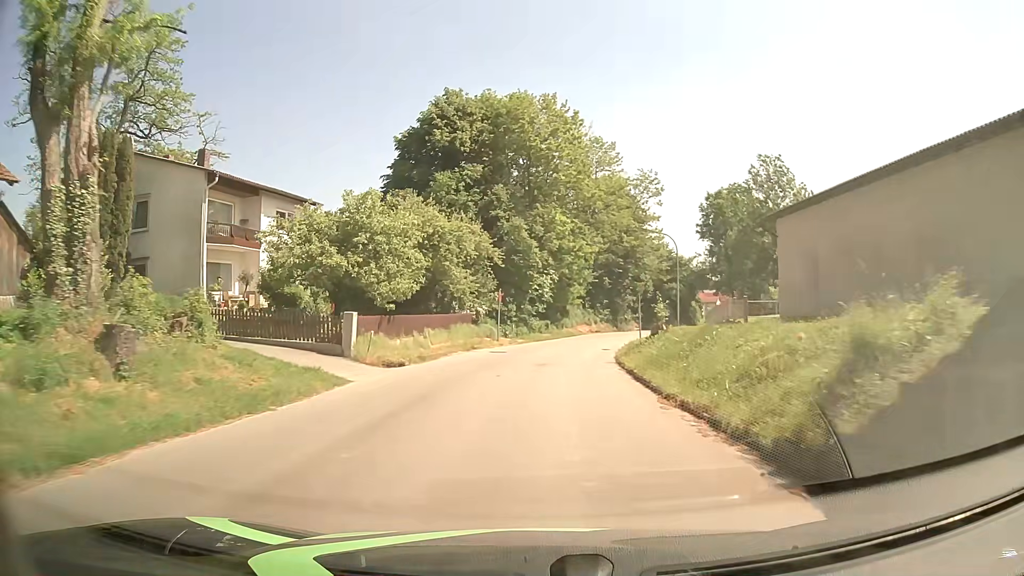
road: secondary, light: Day
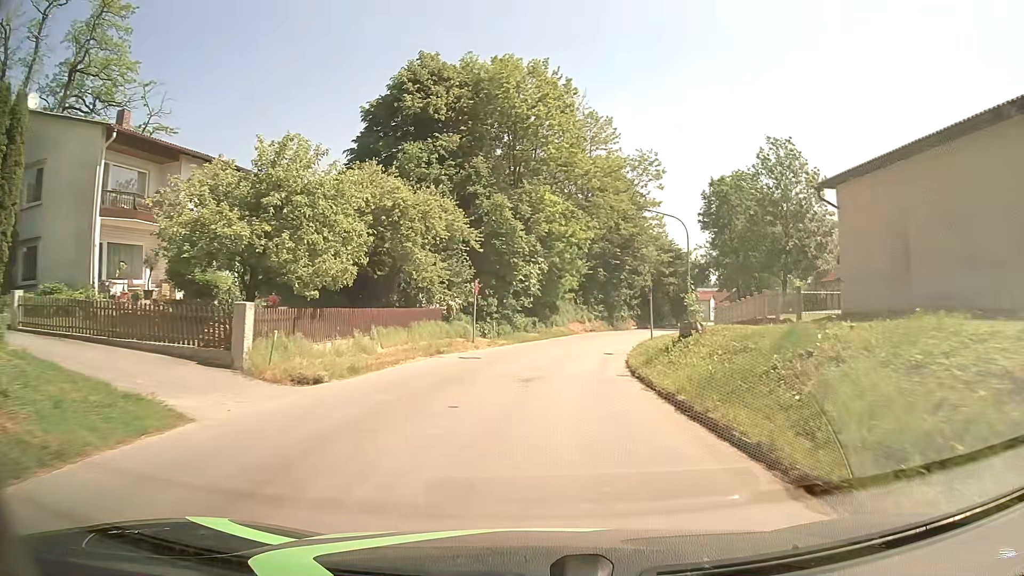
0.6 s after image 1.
(0.0, +7.1) m; +1°
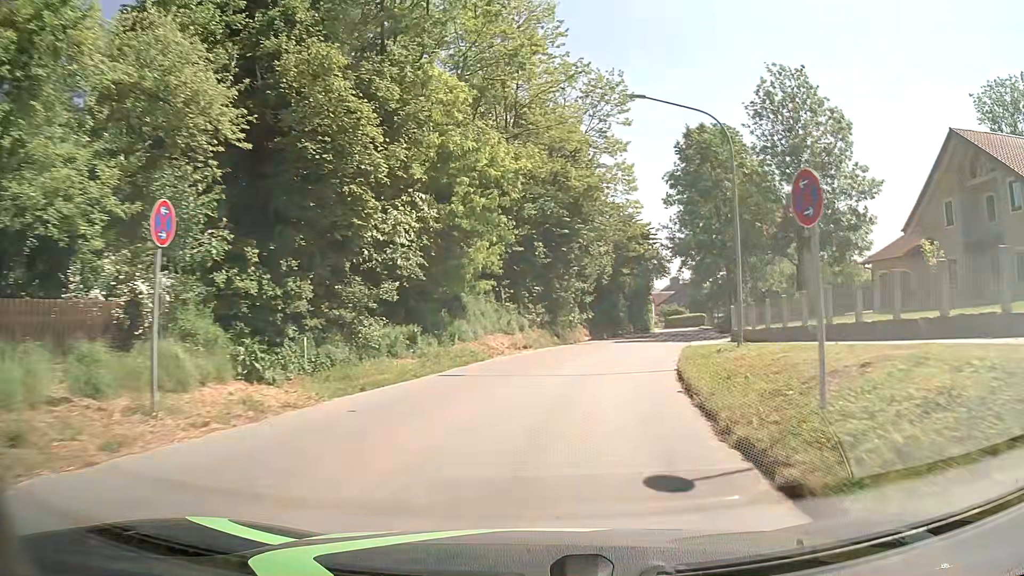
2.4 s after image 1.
(+0.9, +21.3) m; +6°
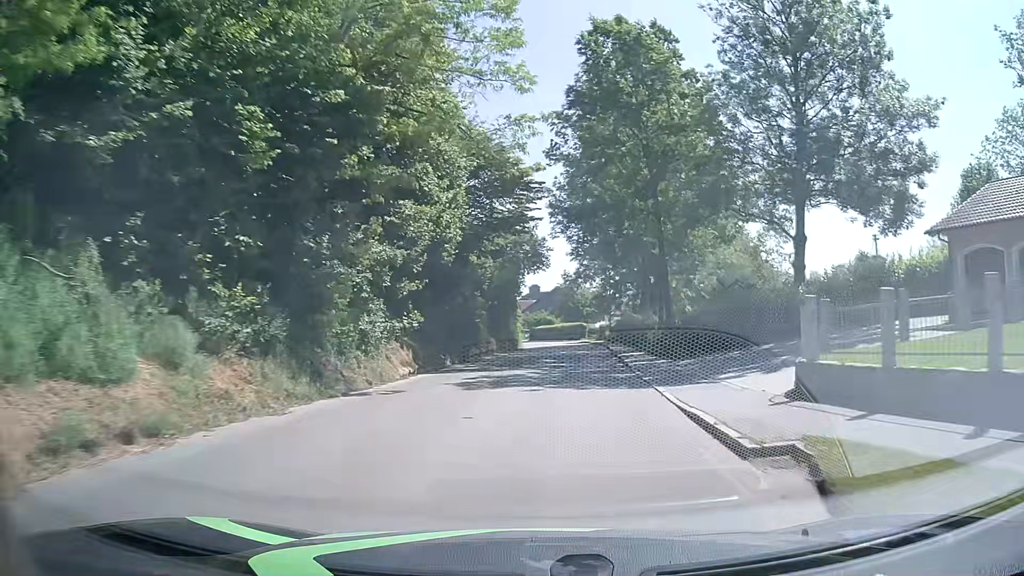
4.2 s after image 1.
(+2.4, +21.0) m; +12°
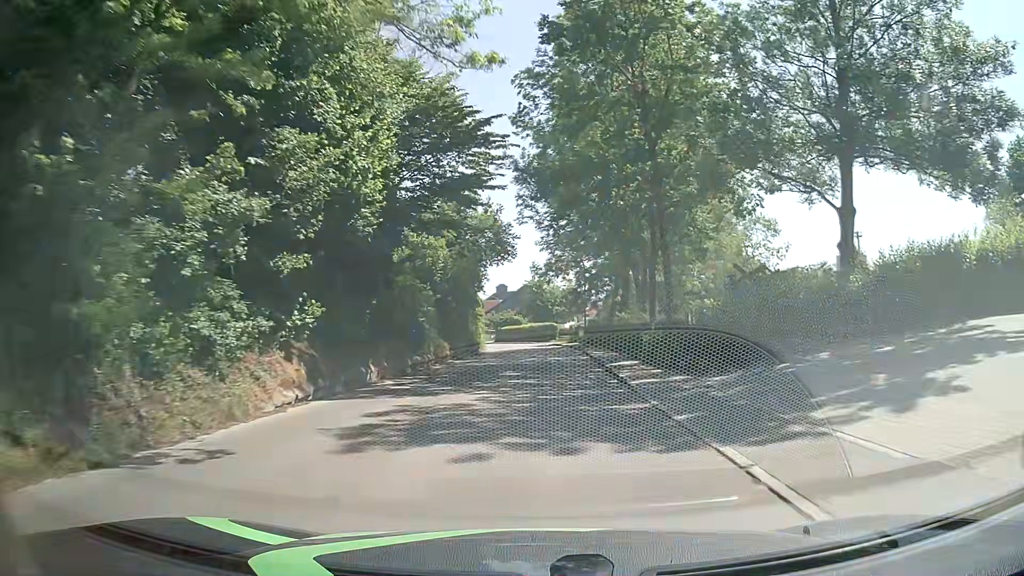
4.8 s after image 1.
(+0.2, +7.1) m; +2°
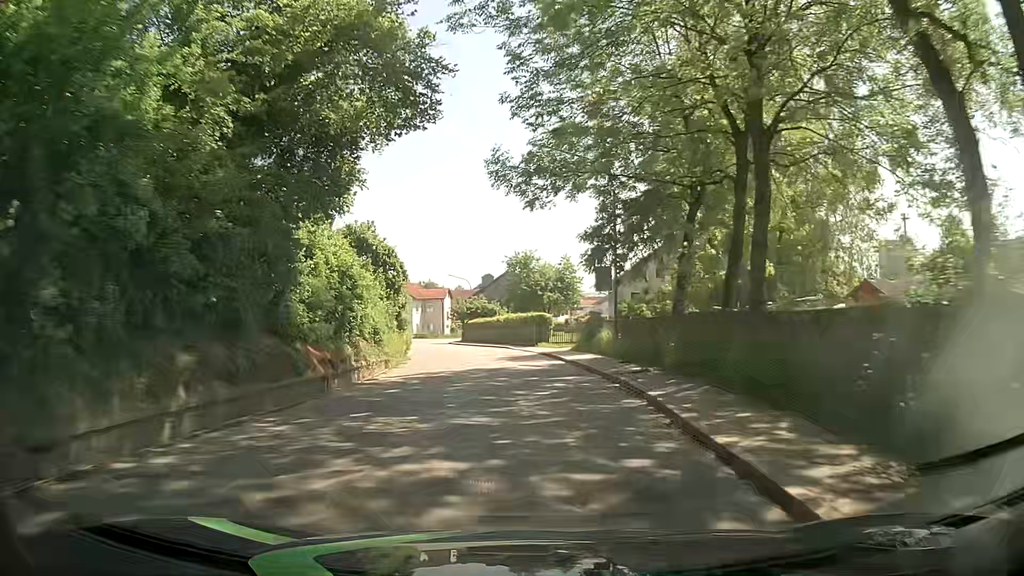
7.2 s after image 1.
(+0.8, +28.5) m; +1°
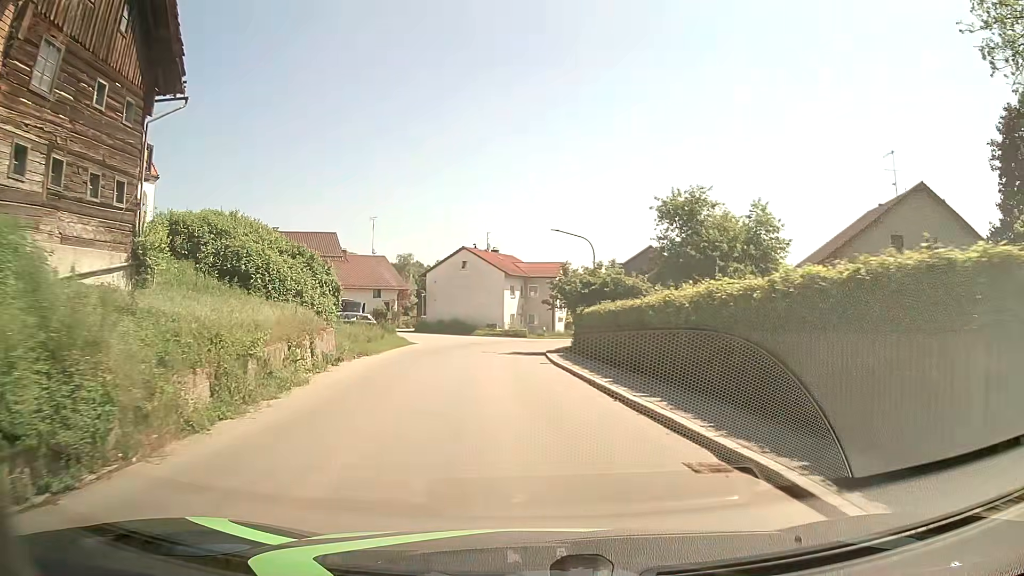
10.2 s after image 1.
(-2.2, +33.2) m; -12°
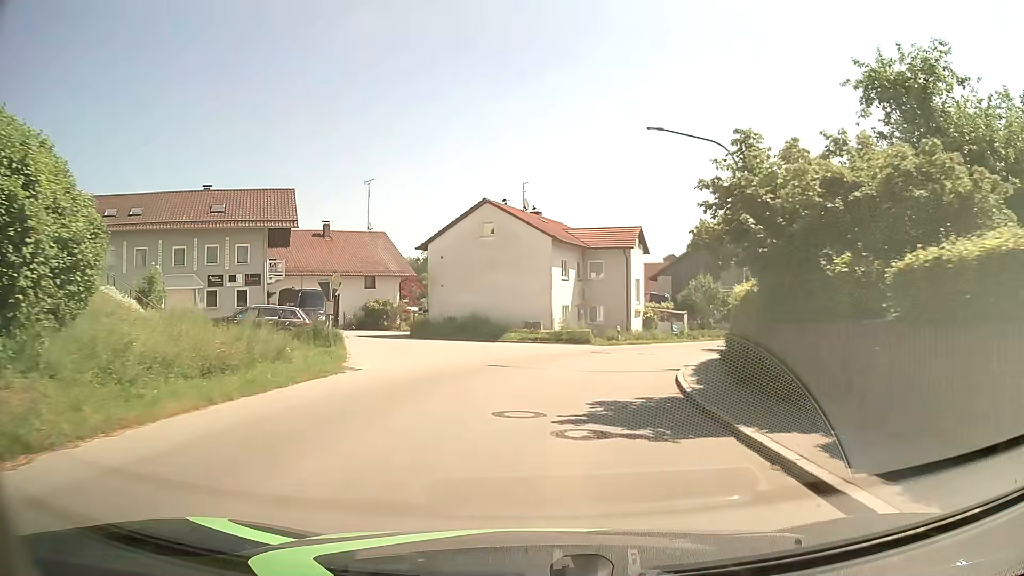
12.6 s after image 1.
(-1.0, +23.0) m; -3°
